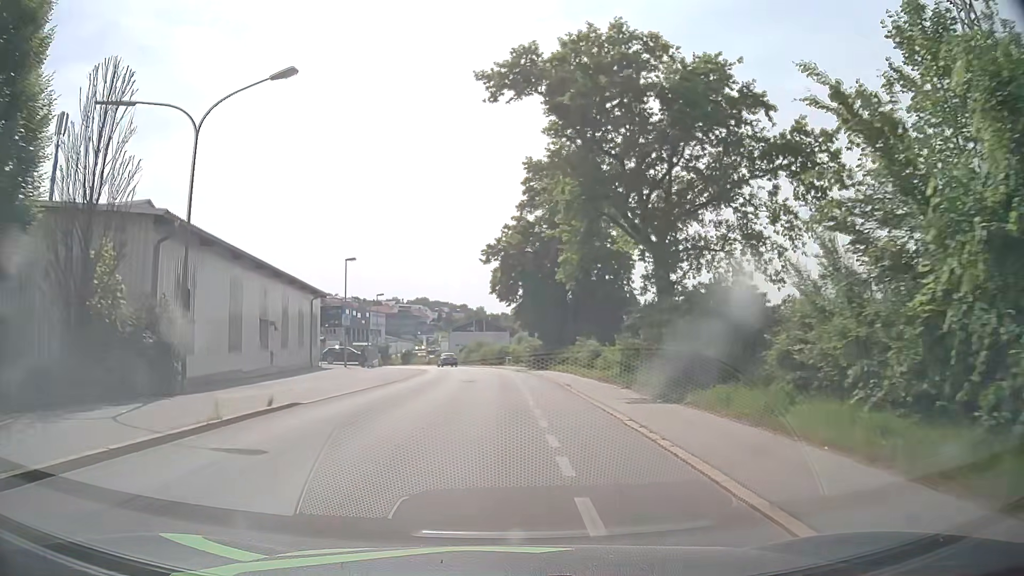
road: residential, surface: asphalt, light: Day
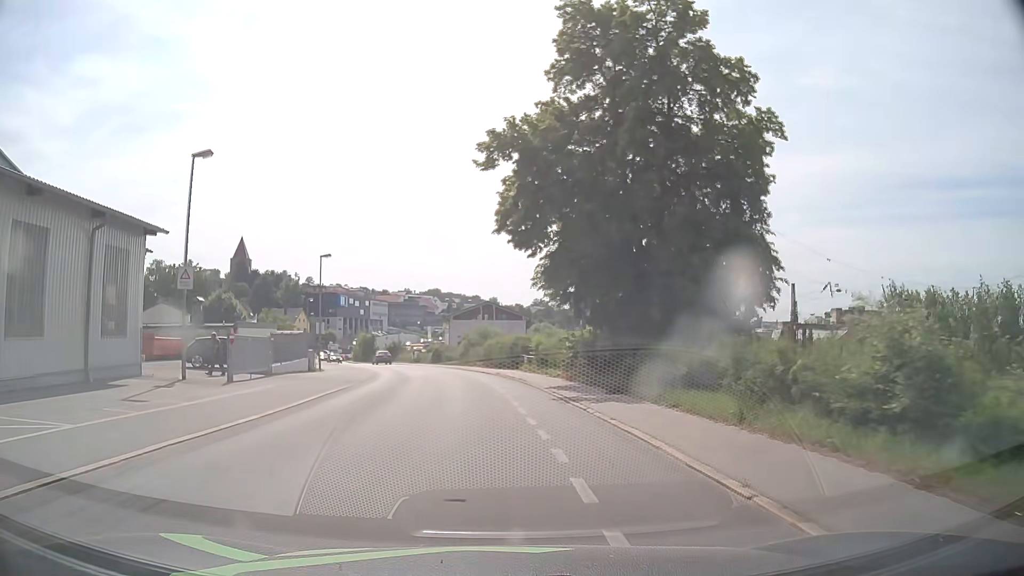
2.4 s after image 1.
(-0.5, +27.5) m; -2°
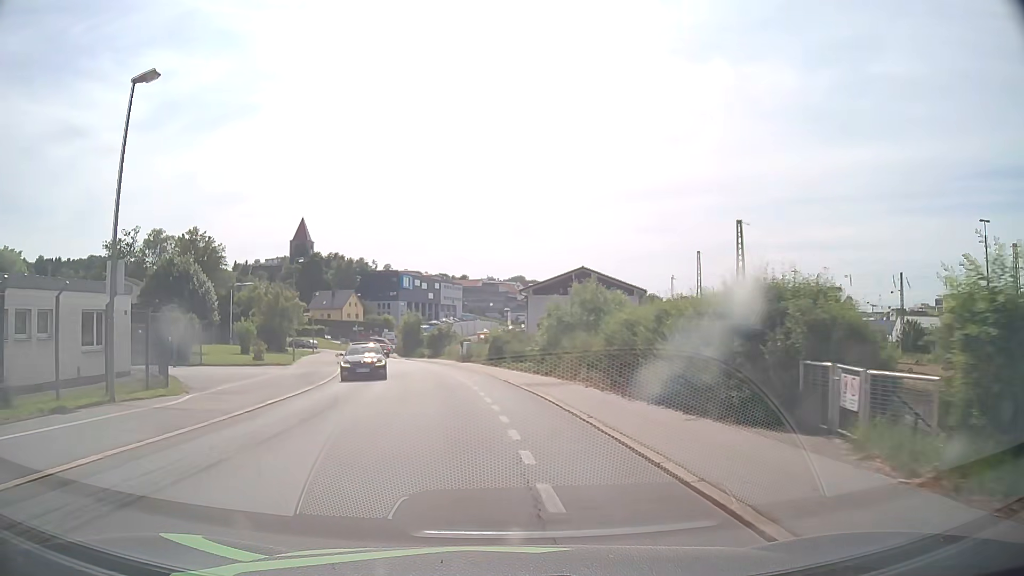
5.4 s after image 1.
(-2.0, +33.0) m; -7°
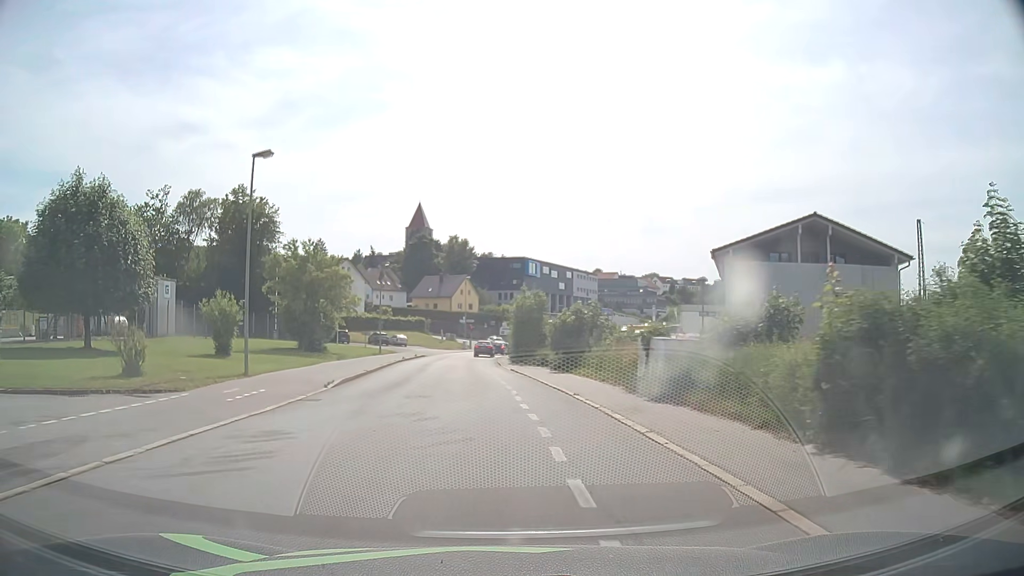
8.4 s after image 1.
(-2.8, +30.1) m; -11°
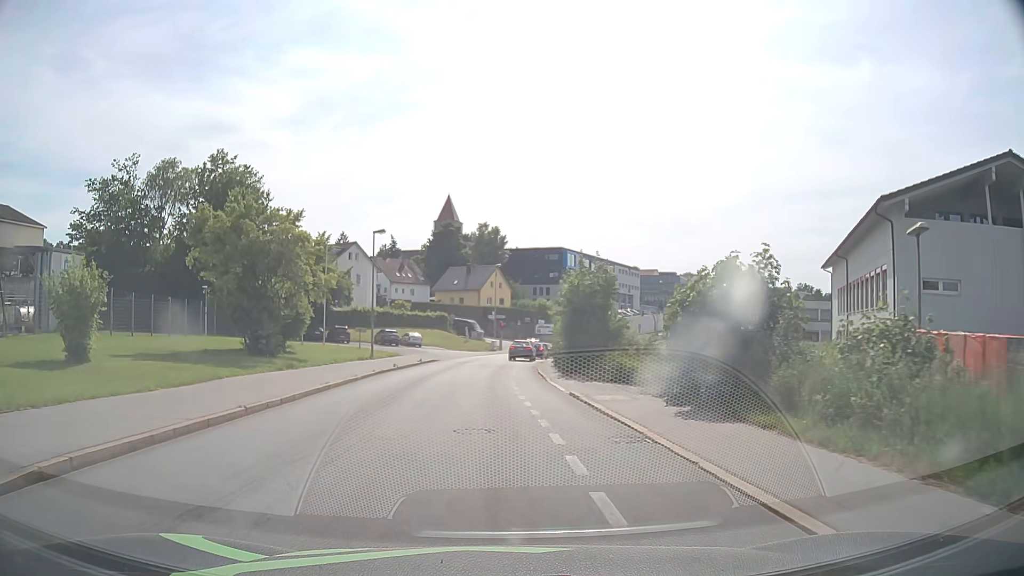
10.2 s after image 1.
(-0.5, +16.7) m; -3°
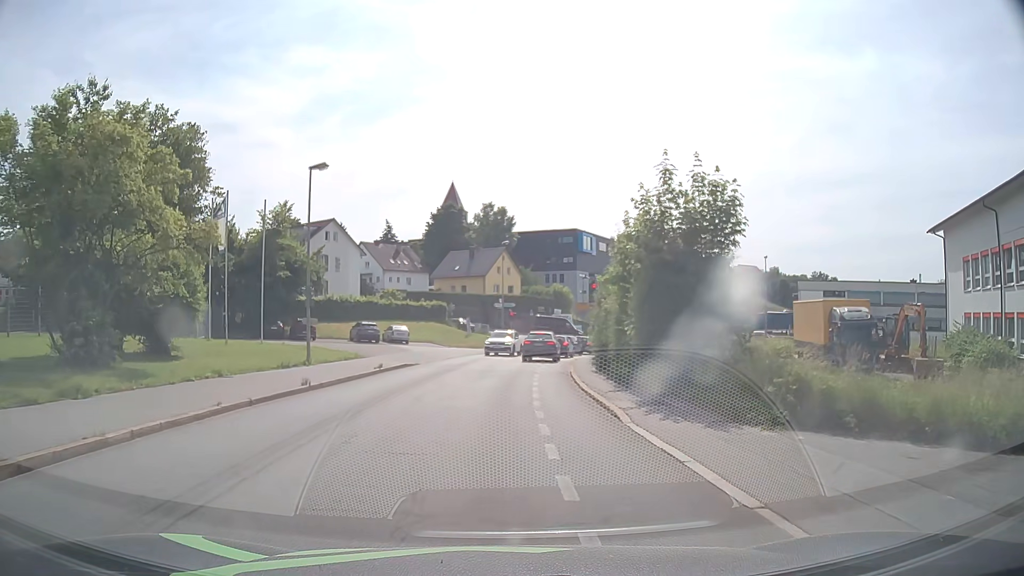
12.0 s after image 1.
(-0.1, +15.4) m; -1°
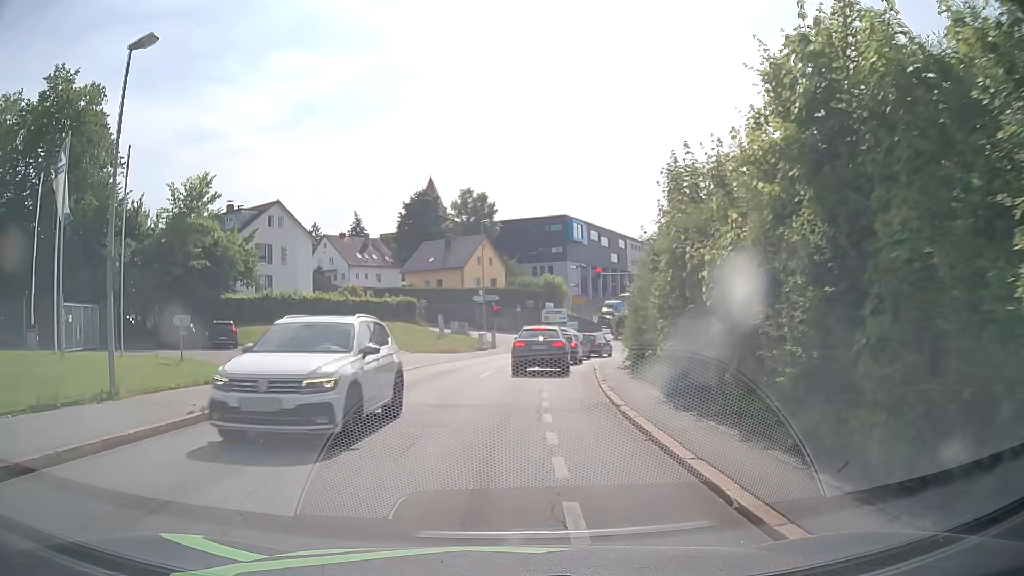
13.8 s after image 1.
(+0.1, +13.1) m; +1°
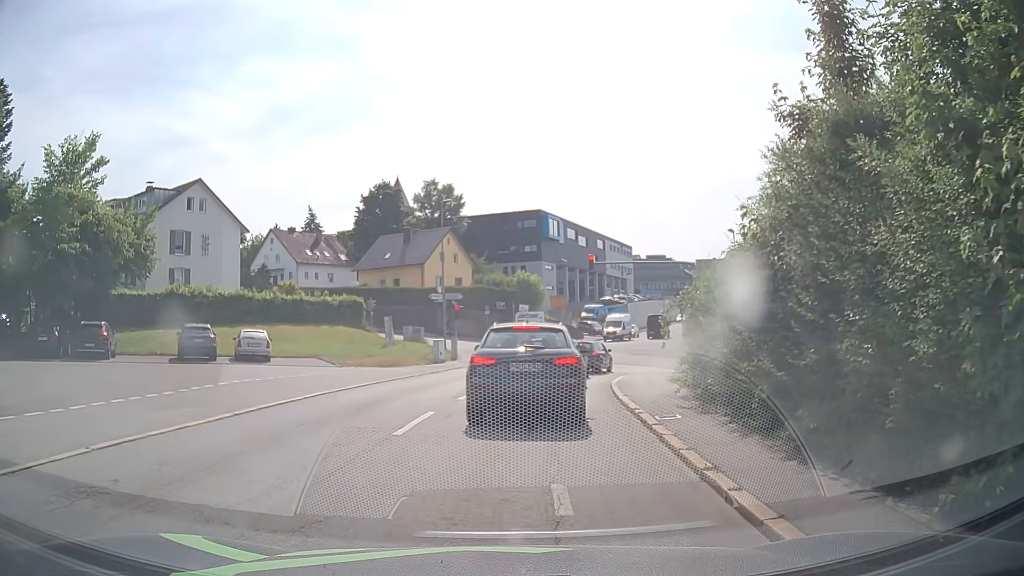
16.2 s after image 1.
(+0.2, +11.0) m; +3°
